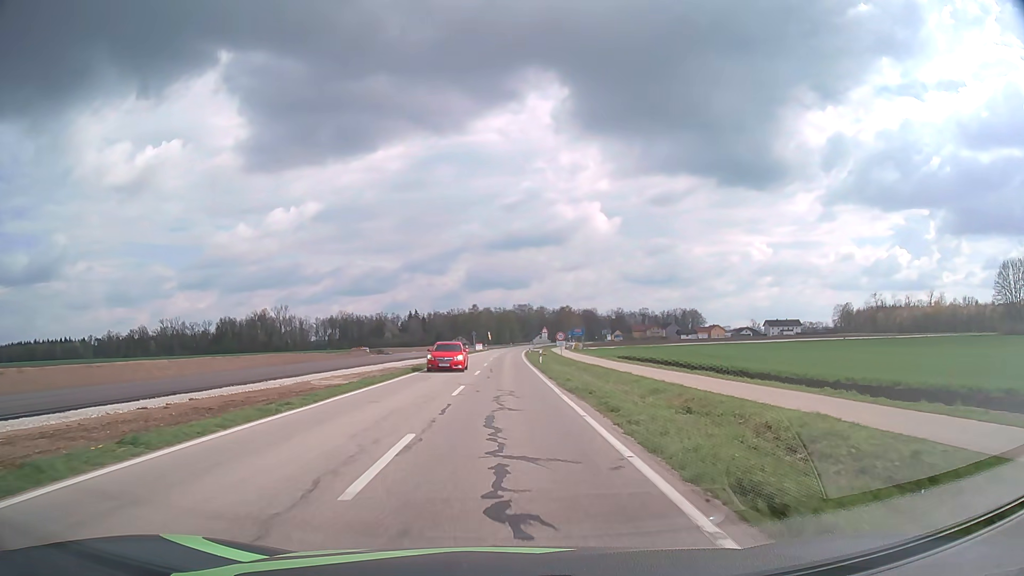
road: tertiary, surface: asphalt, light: Day
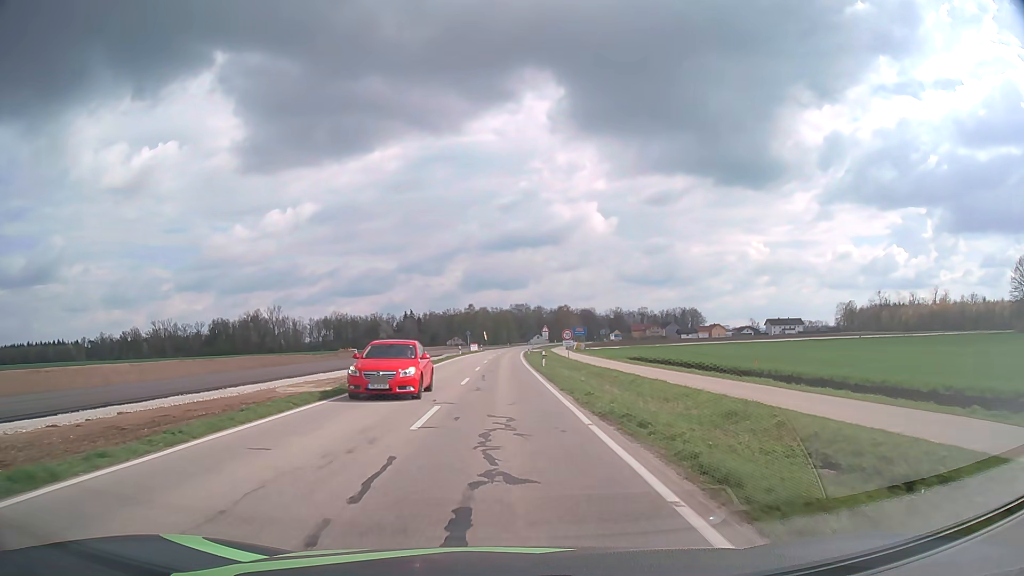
(0.0, +7.3) m; 0°
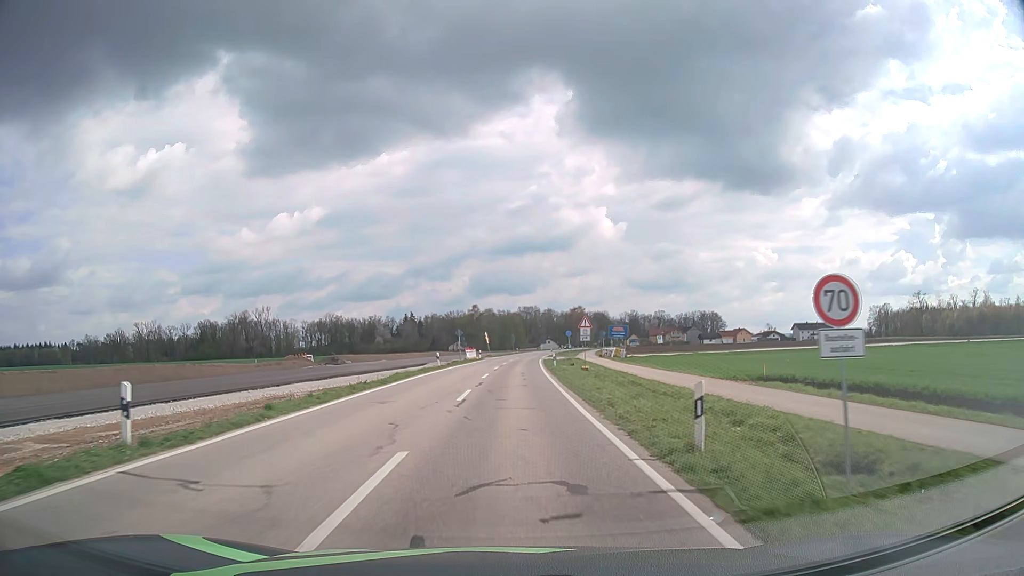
(-0.2, +31.0) m; -1°
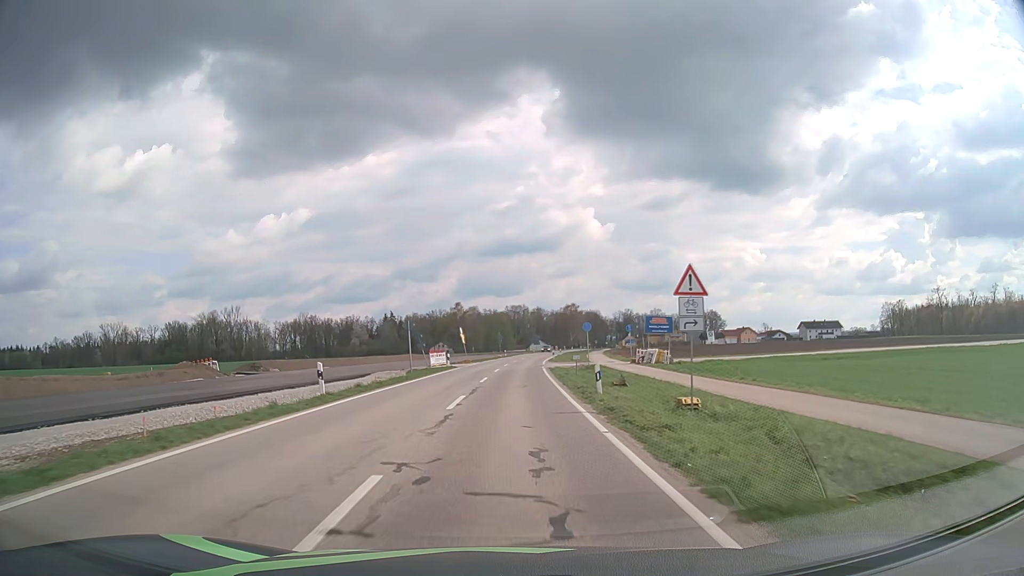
(+0.3, +26.2) m; +1°
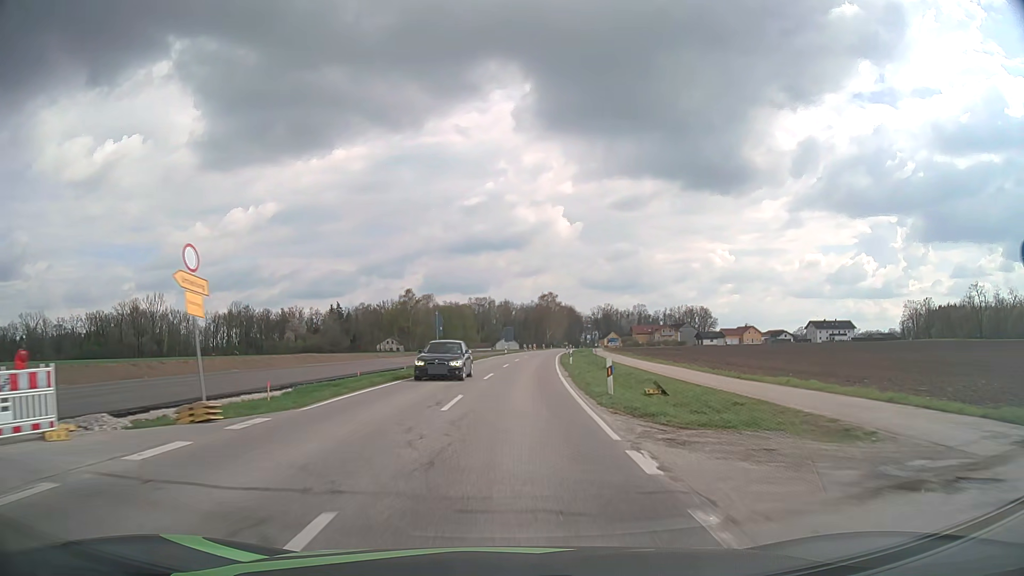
(+1.0, +49.6) m; +3°
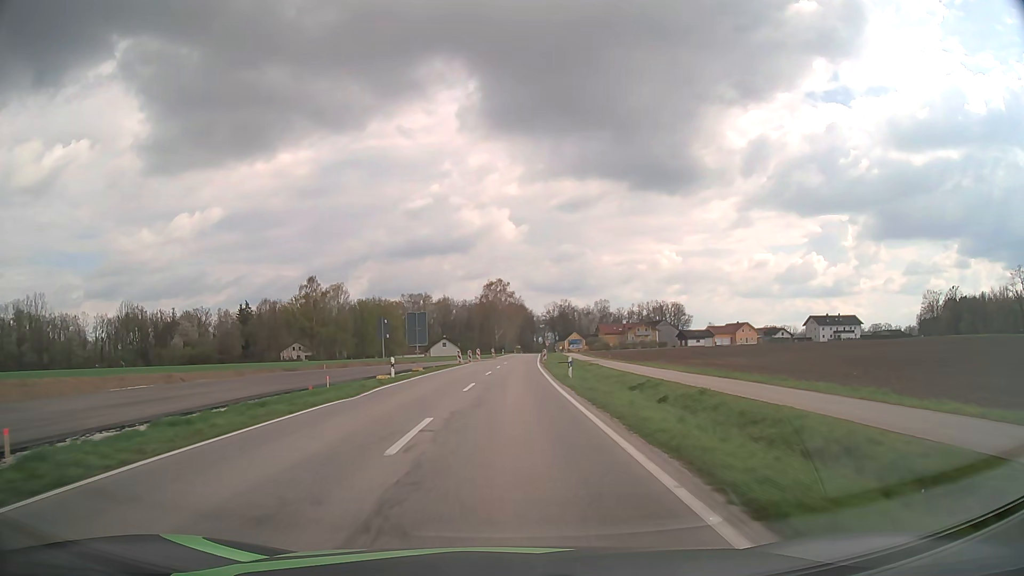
(+2.4, +53.7) m; +5°
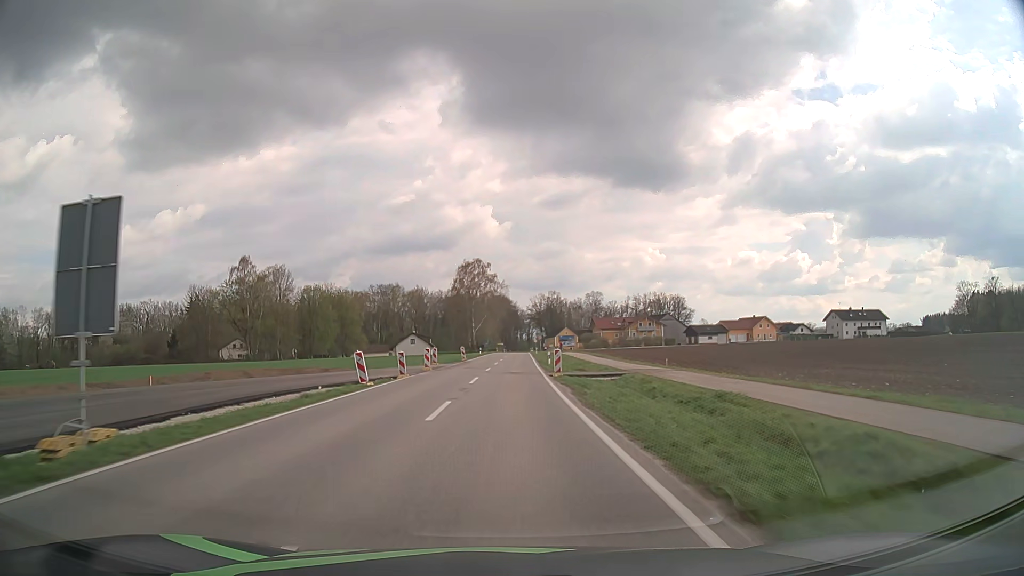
(+0.4, +32.7) m; +1°
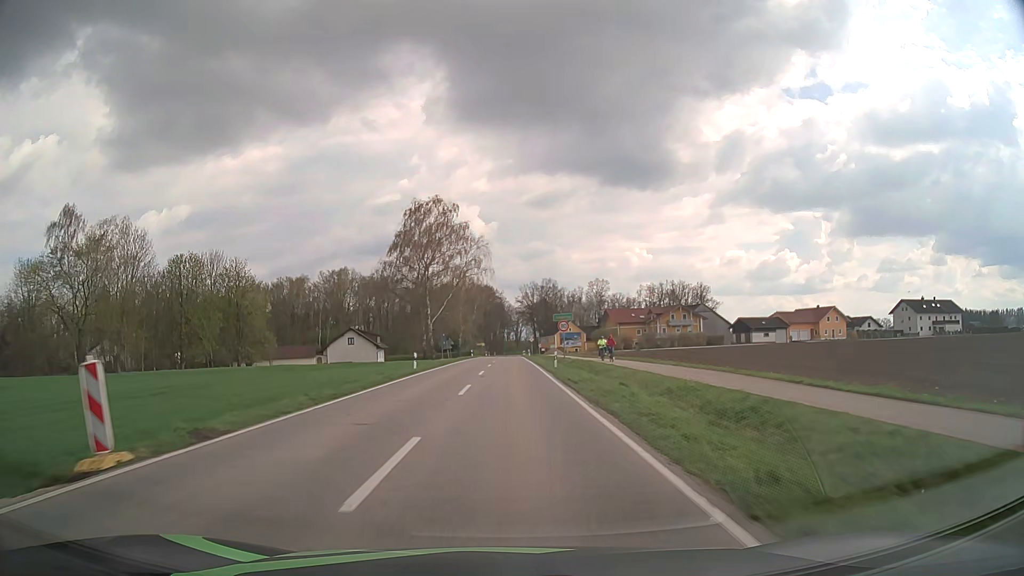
(+0.7, +54.2) m; +1°
(0, +10) (0, +20) (0, +30) (0, +40) (0, +50) (0, +60) (0, +70) (0, +80) (0, +90) (+1, +100) m
